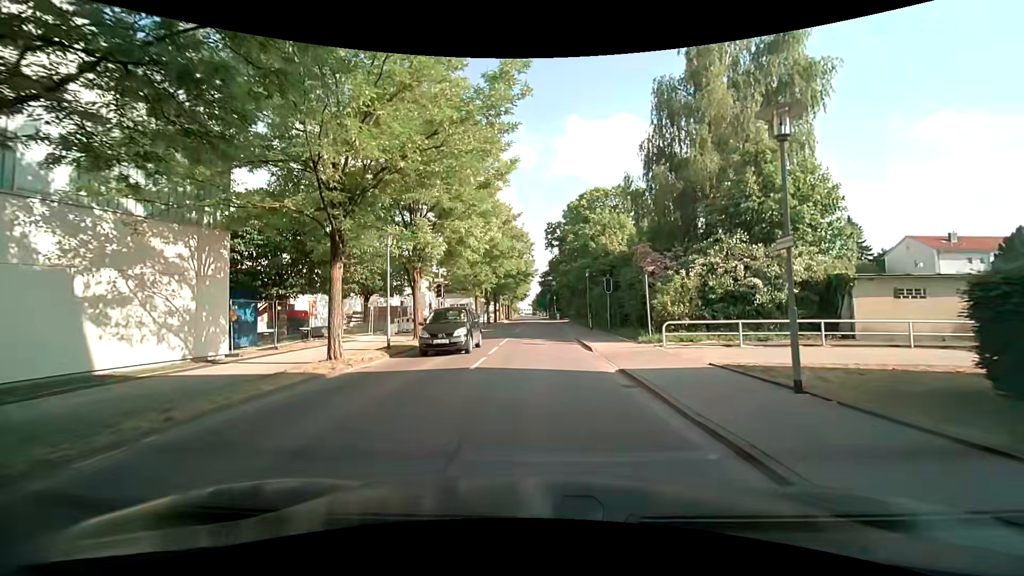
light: Day
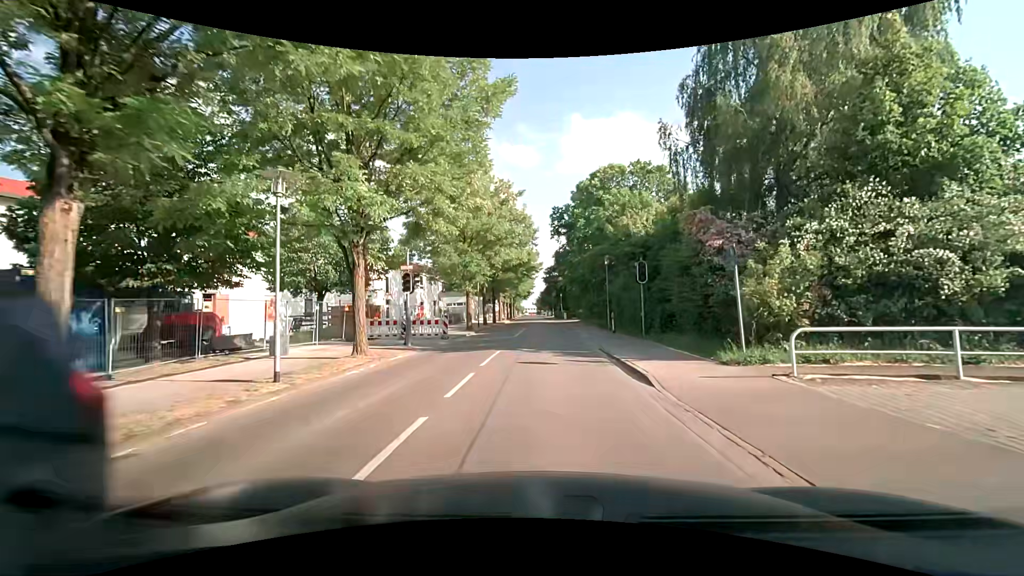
(+0.1, +8.6) m; 0°
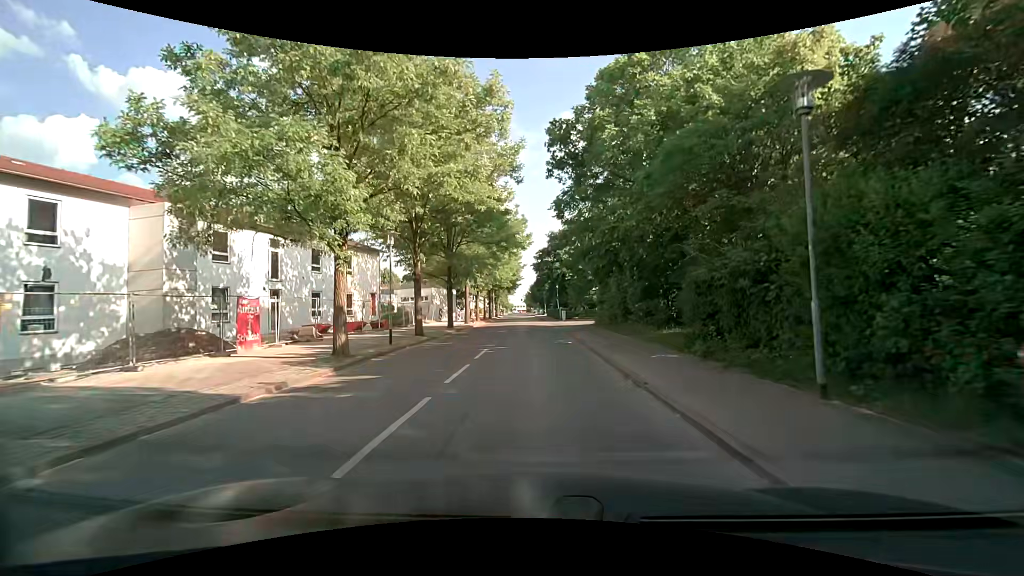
(+0.5, +23.7) m; +1°
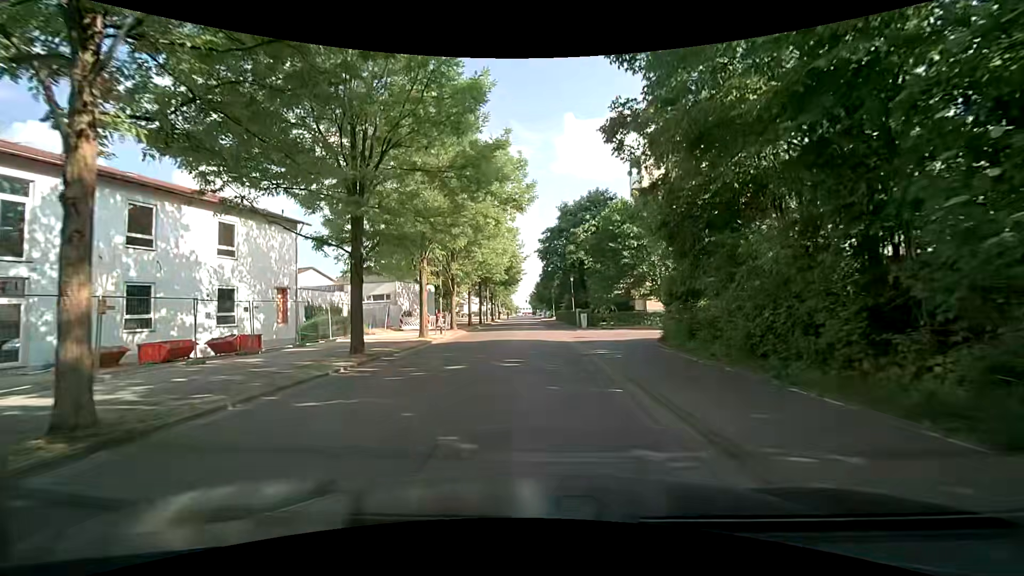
(0.0, +18.9) m; -1°
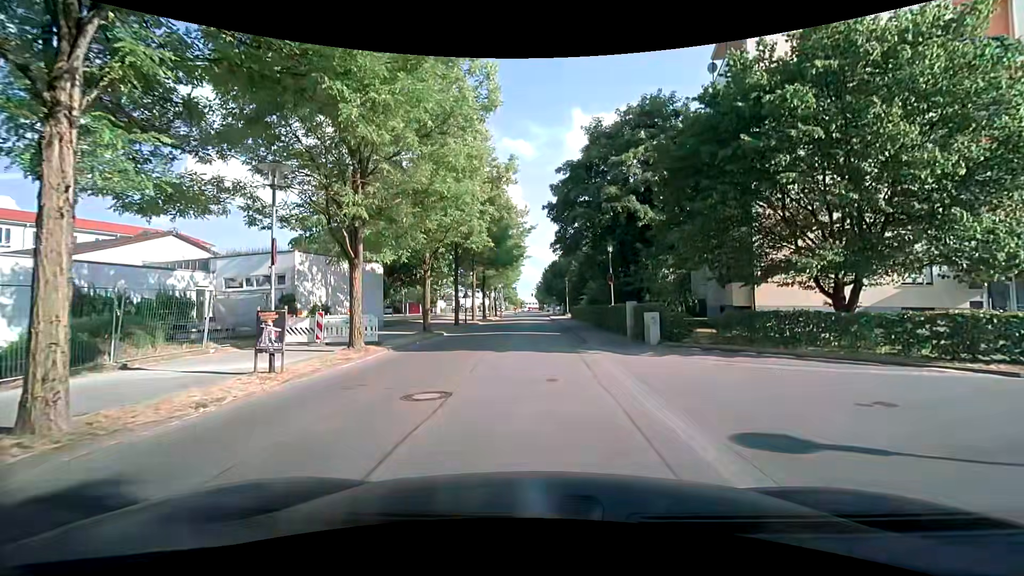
(0.0, +20.3) m; 0°
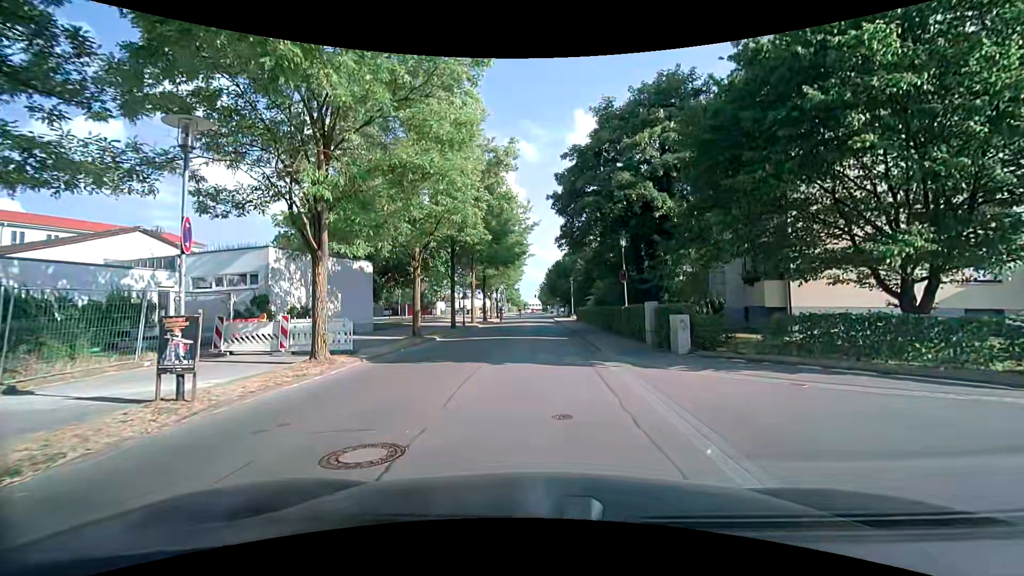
(0.0, +2.9) m; 0°
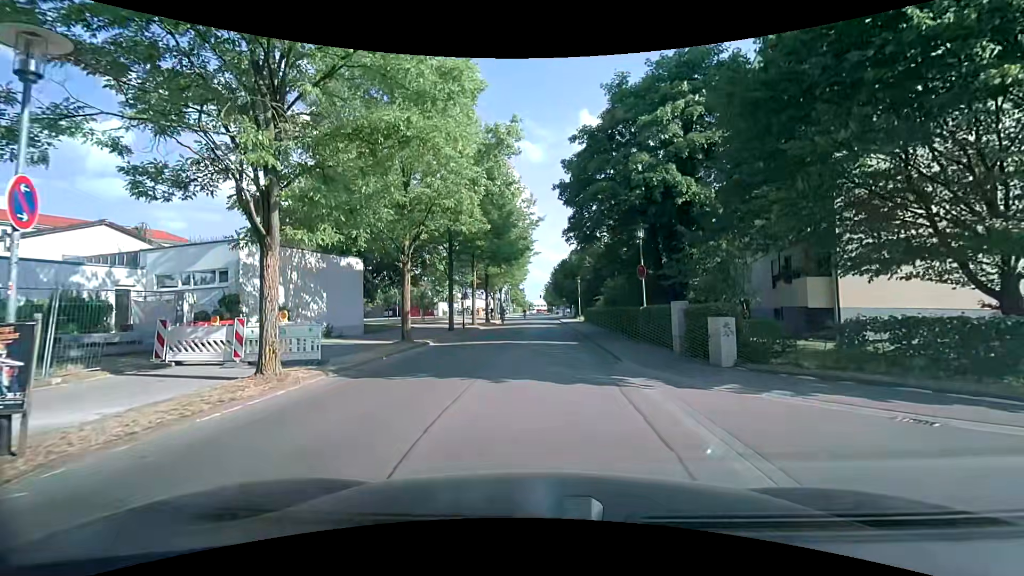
(-0.1, +2.7) m; -2°
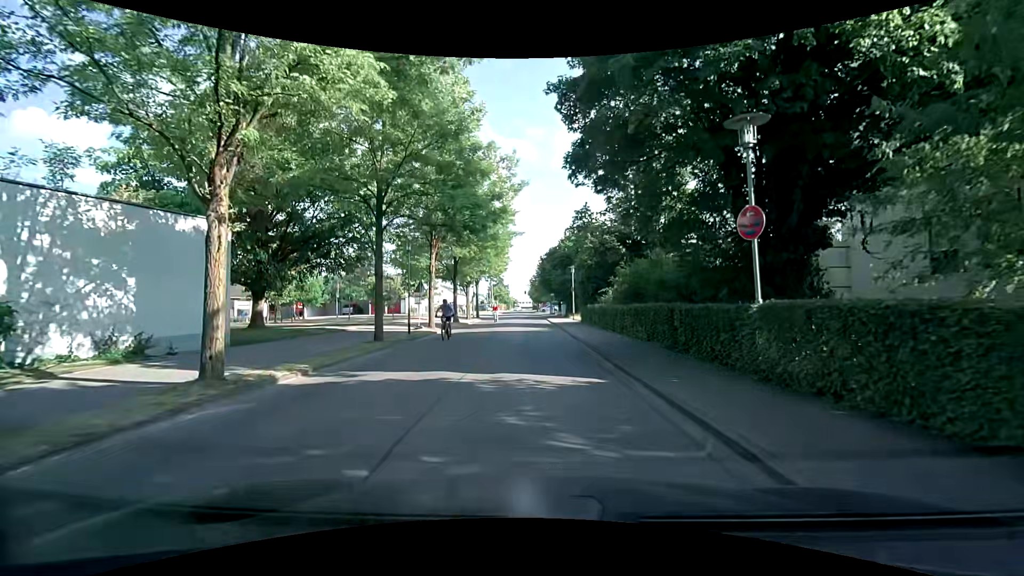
(+0.1, +11.4) m; +2°
(0, +10) (0, +20) (-1, +30) (-1, +40) (-1, +50) (-2, +60) (-2, +70) (-3, +80) (-3, +90) (-3, +100) m
